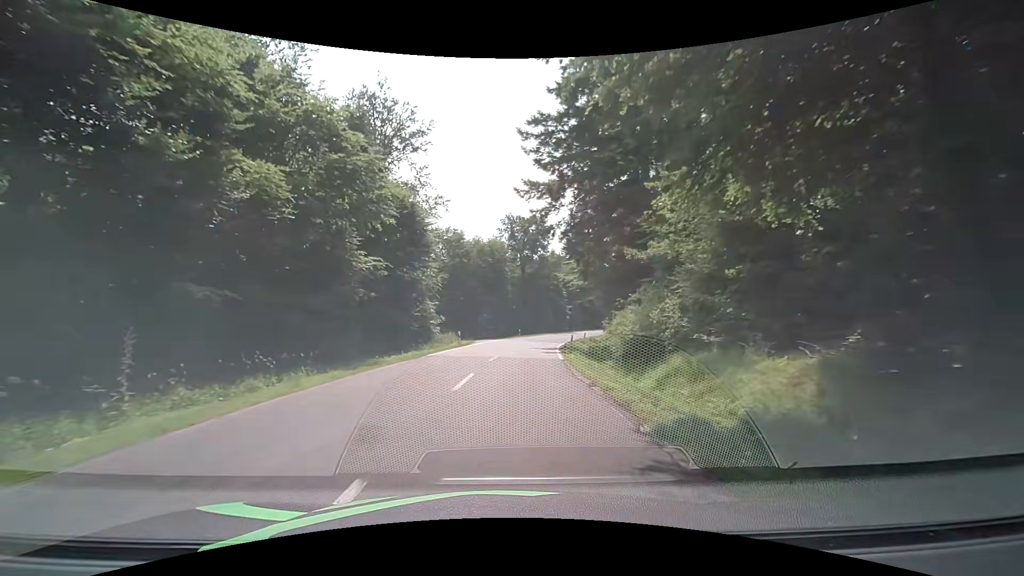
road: secondary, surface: asphalt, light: Day
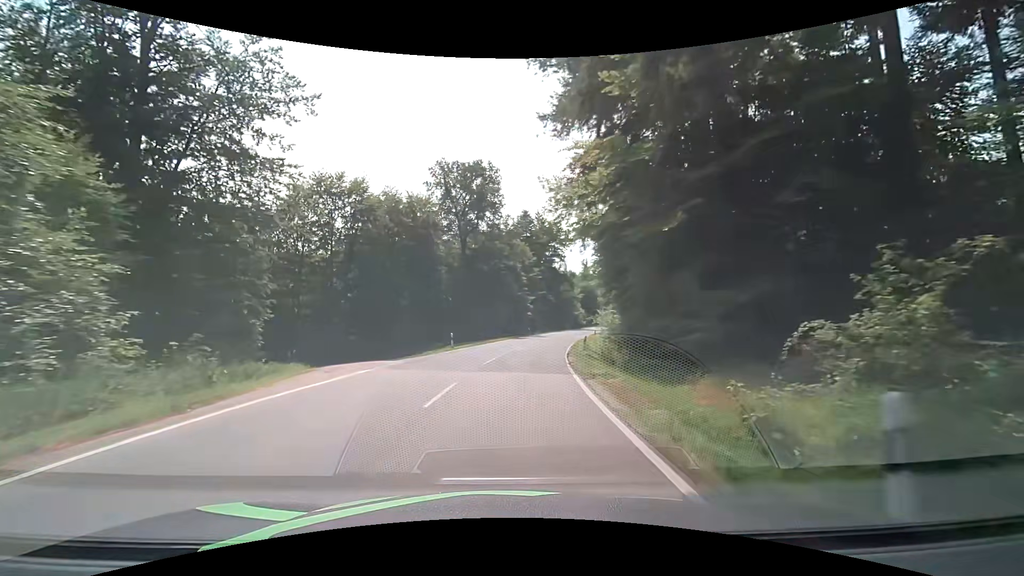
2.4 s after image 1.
(+1.5, +32.5) m; +6°
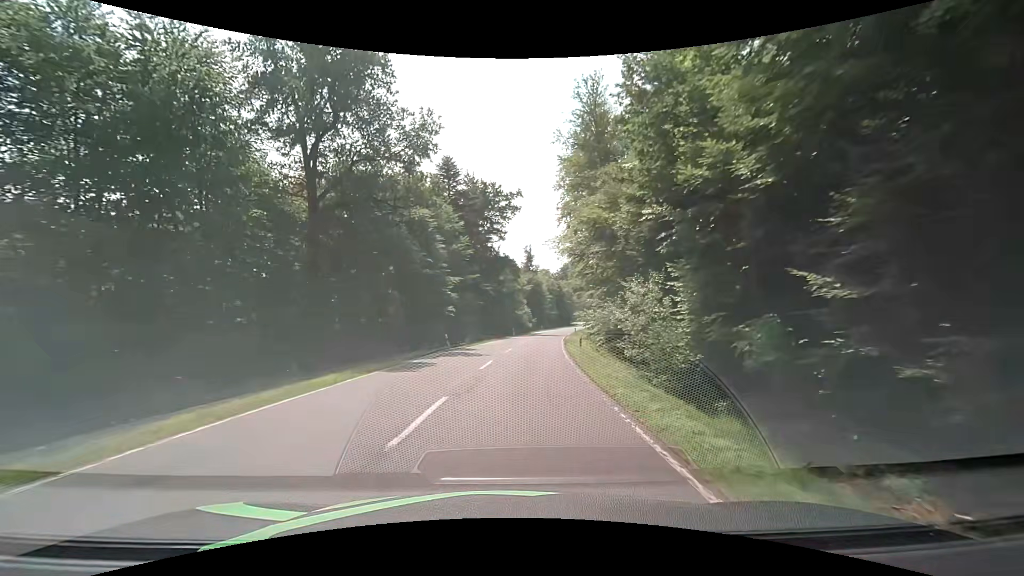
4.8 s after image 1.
(+2.4, +32.8) m; +8°
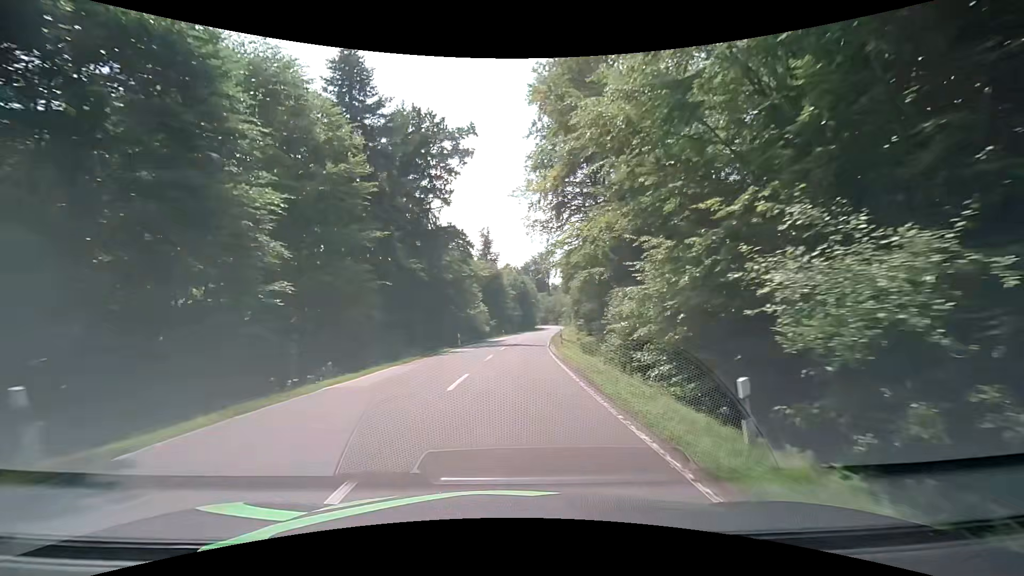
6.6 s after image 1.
(+1.2, +25.6) m; +5°
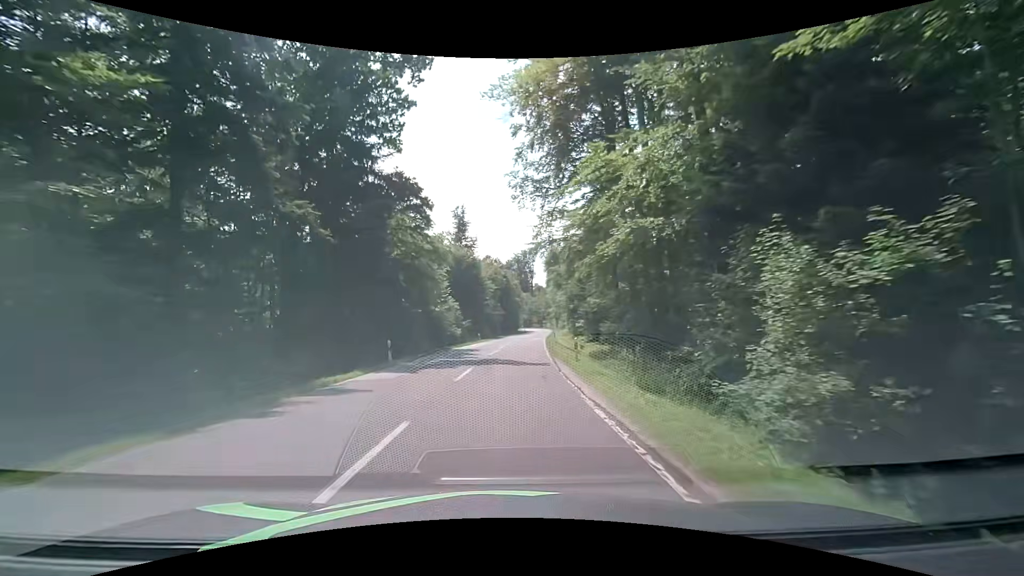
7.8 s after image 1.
(+0.3, +17.6) m; +1°
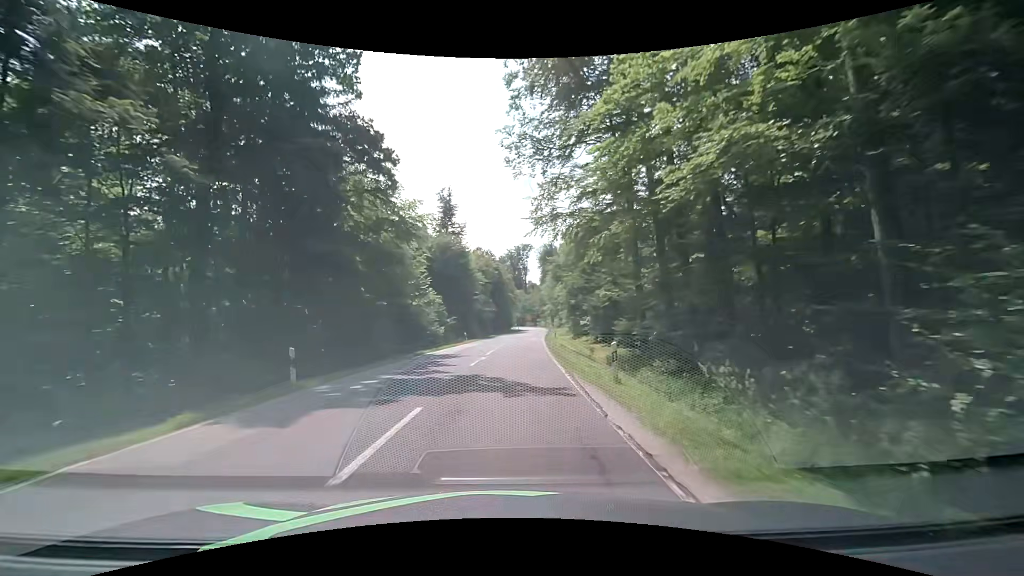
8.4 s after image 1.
(+0.1, +8.9) m; +1°
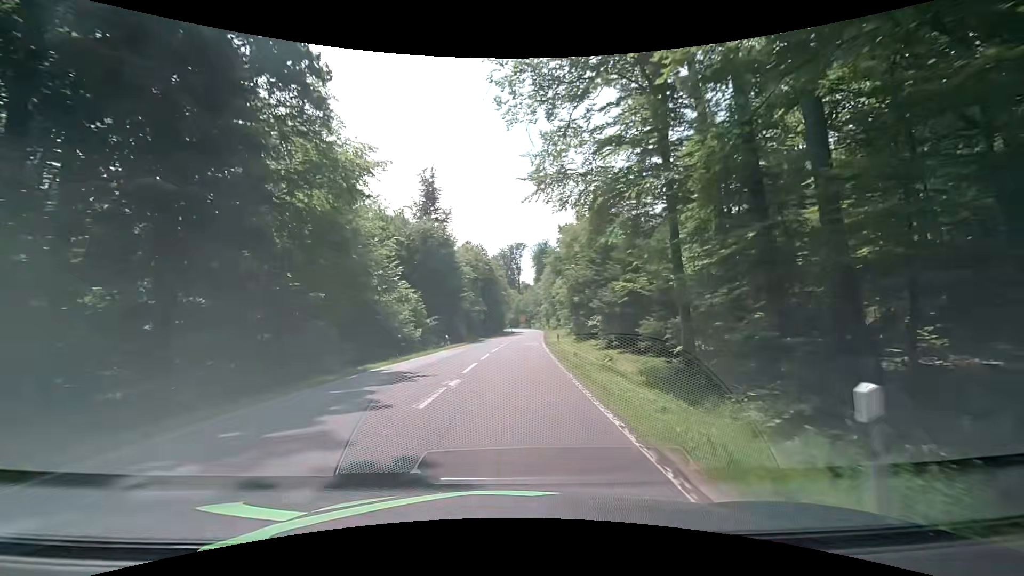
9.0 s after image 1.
(+0.1, +8.9) m; +1°
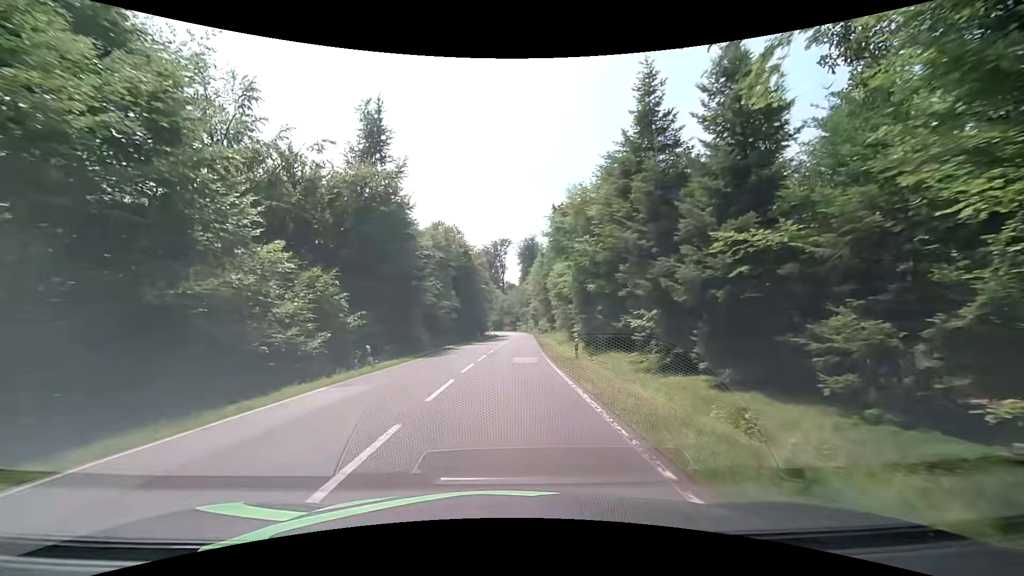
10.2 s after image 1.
(+0.4, +17.8) m; +2°
(0, +10) (0, +20) (0, +30) (+1, +40) (+1, +50) (+1, +60) (+2, +70) (+2, +80) (+2, +90) (+2, +100) m
